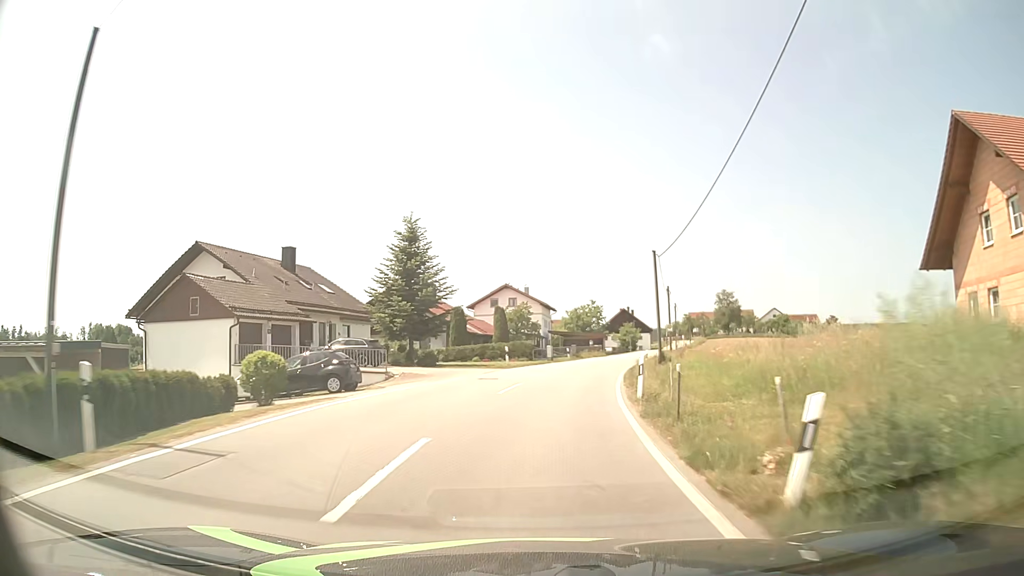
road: tertiary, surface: asphalt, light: Day
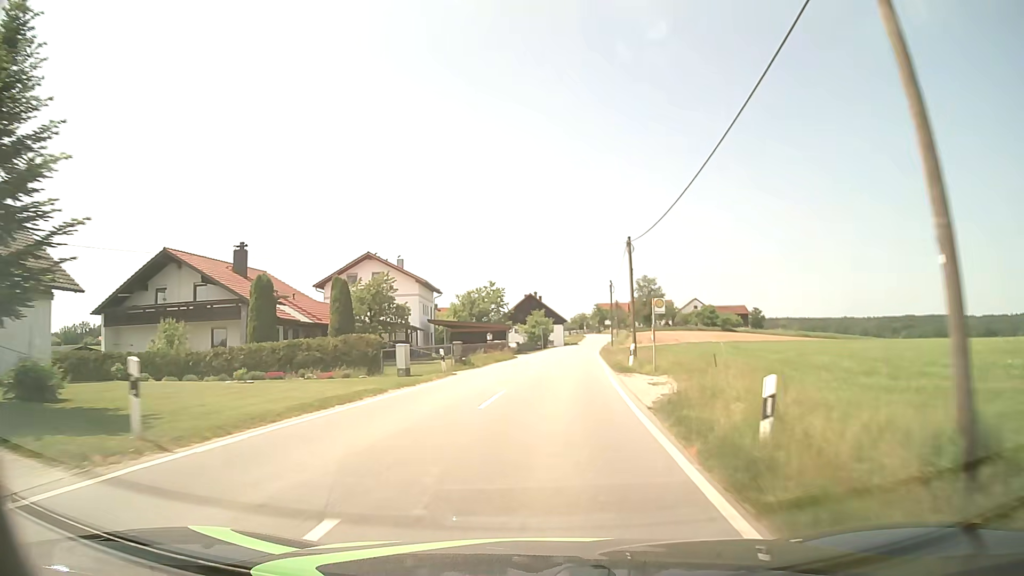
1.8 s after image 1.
(+1.7, +27.8) m; +8°
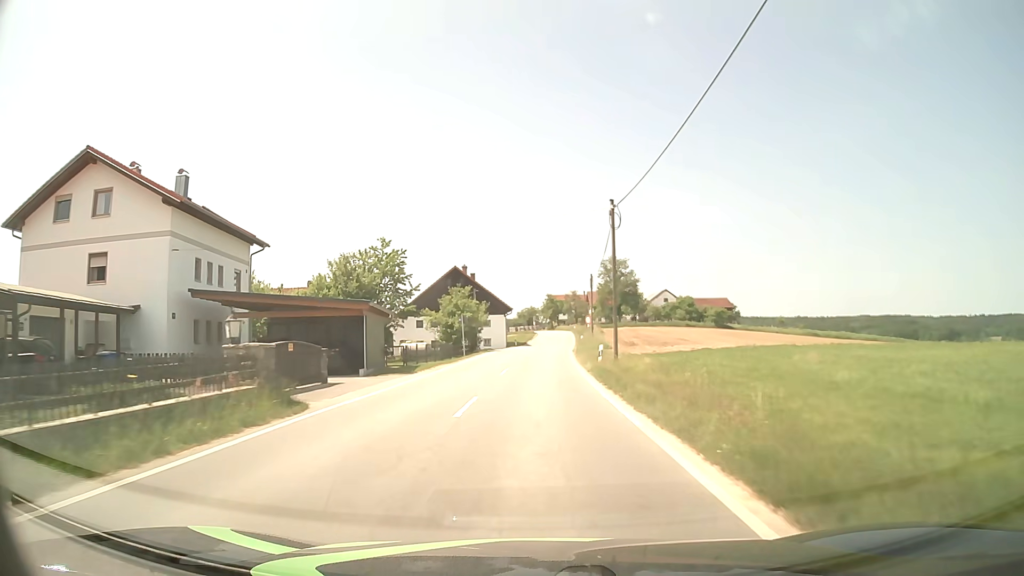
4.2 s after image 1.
(+2.0, +37.3) m; +5°
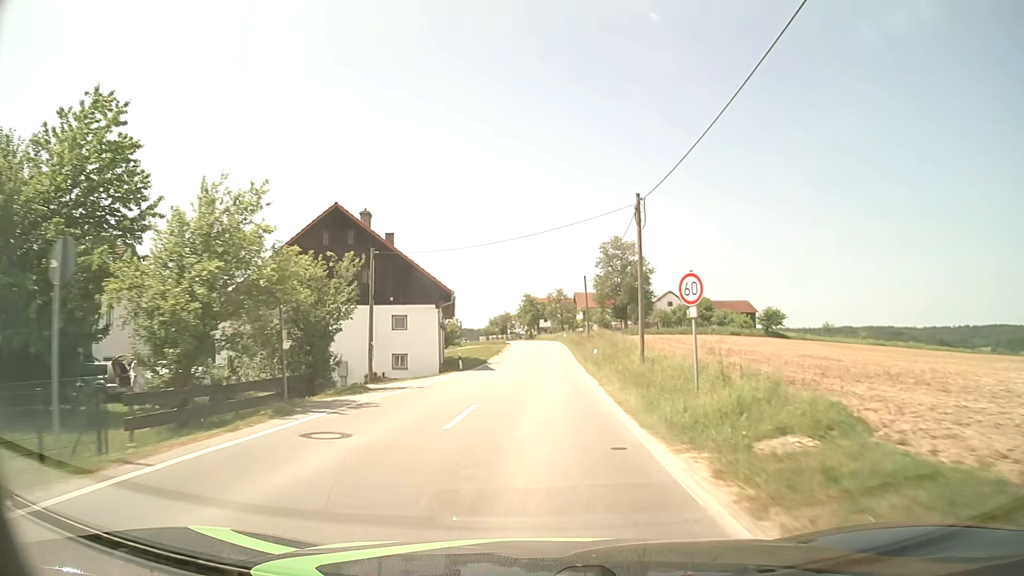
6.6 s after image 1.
(+0.5, +37.0) m; +2°
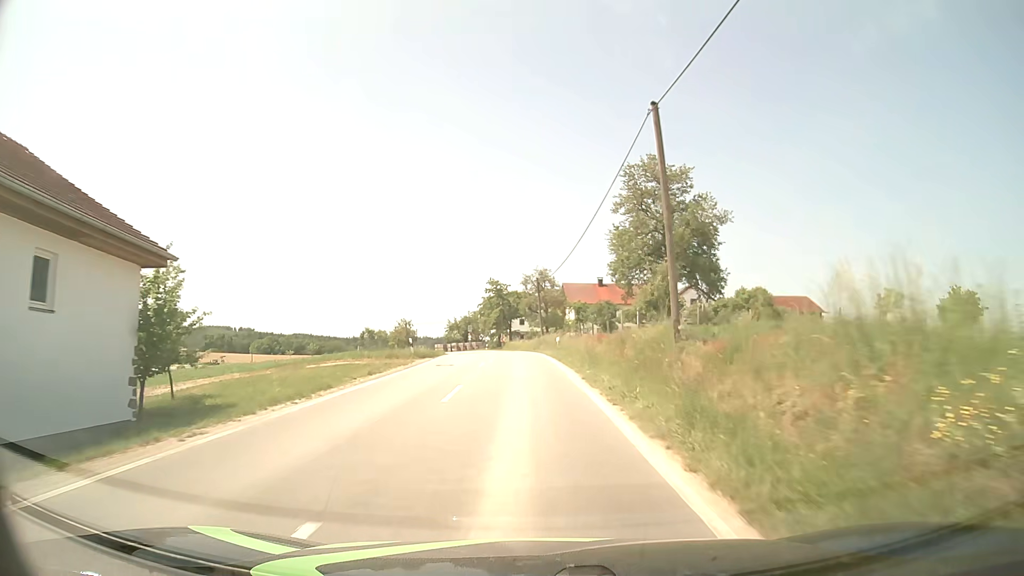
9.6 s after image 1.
(+1.4, +45.7) m; +2°
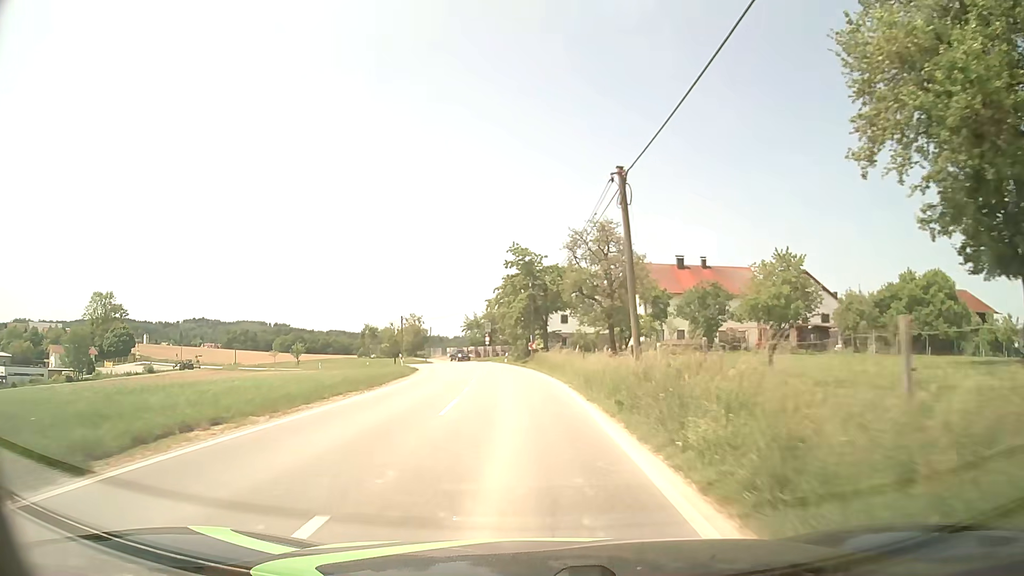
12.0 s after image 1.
(-0.7, +35.8) m; -3°
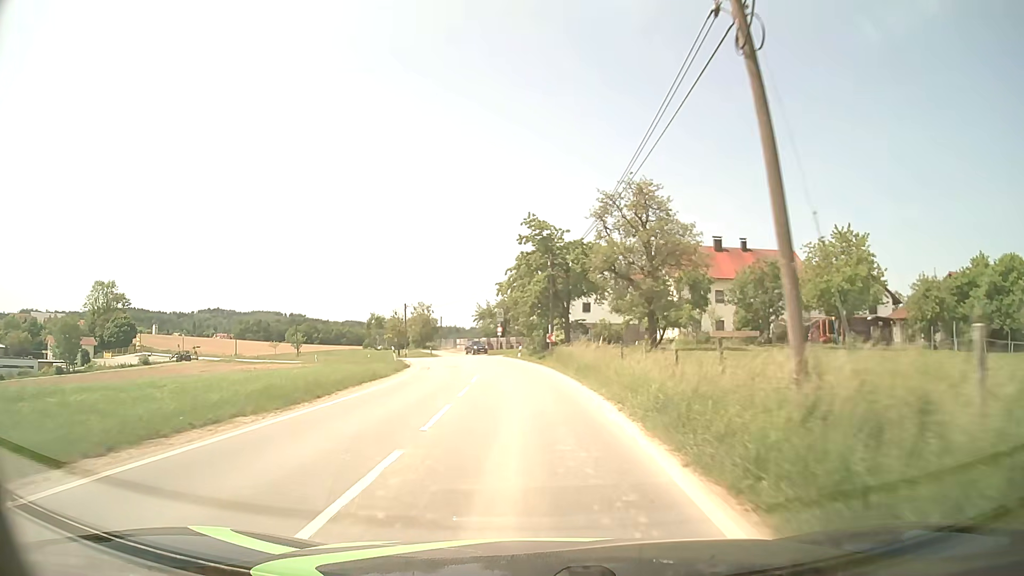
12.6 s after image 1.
(-0.1, +9.0) m; -1°
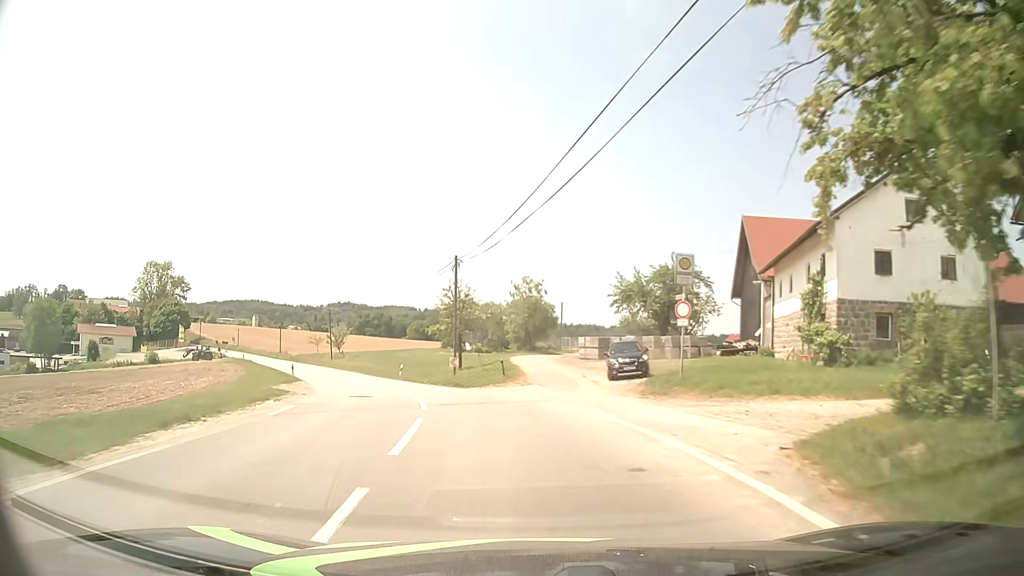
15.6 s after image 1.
(-3.4, +44.3) m; -11°
(0, +10) (-2, +20) (-5, +29) (-8, +39) (-12, +48) (-17, +57) (-22, +66) (-27, +74) (-32, +83) (-37, +92) m
